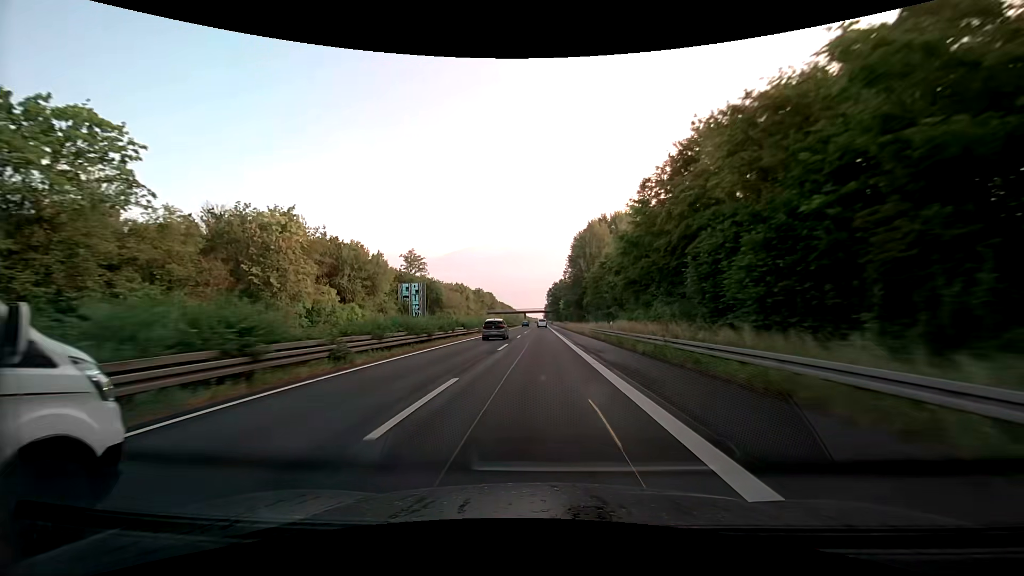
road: trunk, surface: asphalt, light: Day
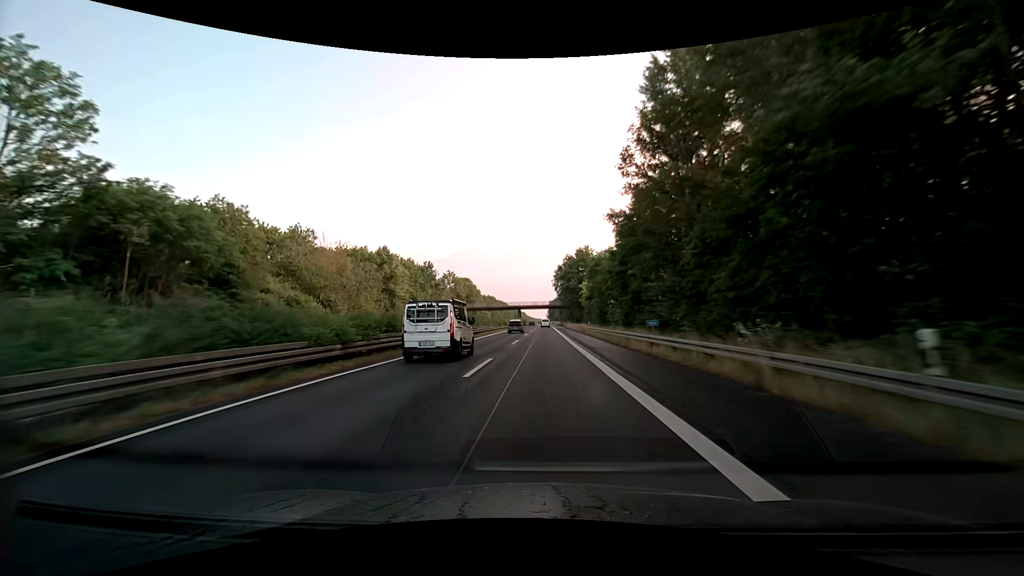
(-0.6, +83.7) m; -1°
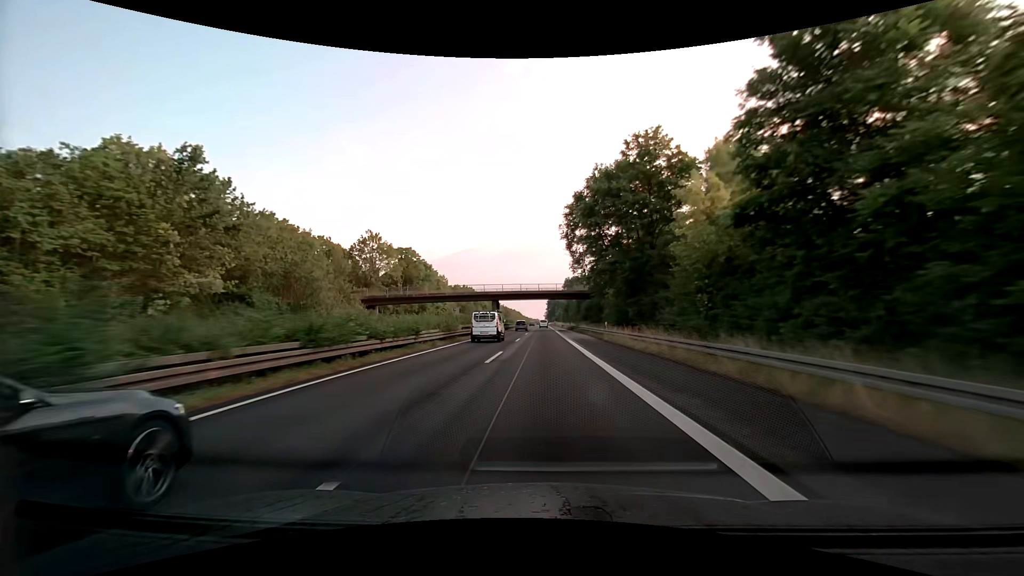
(+0.1, +67.9) m; 0°
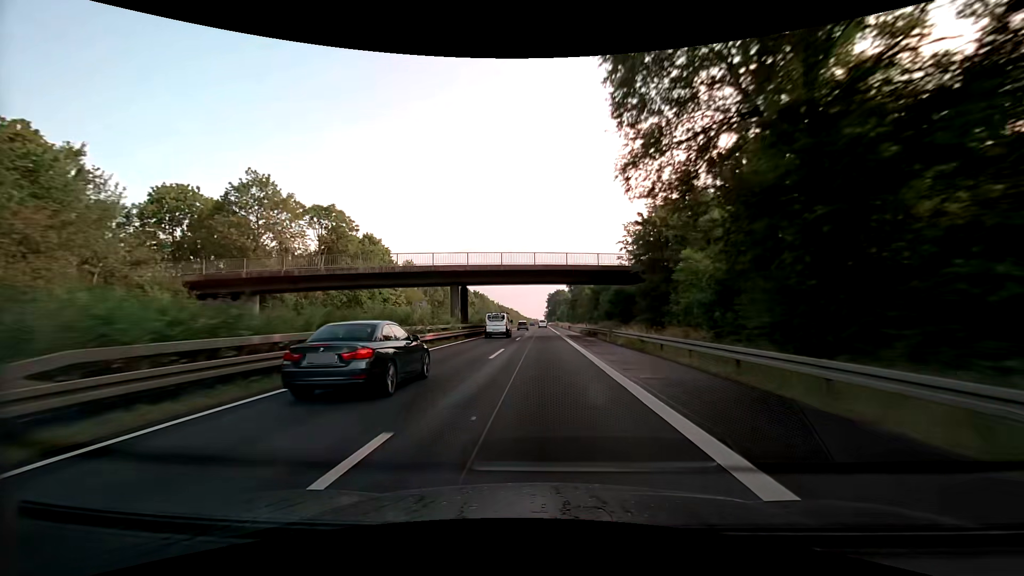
(+0.1, +34.2) m; 0°
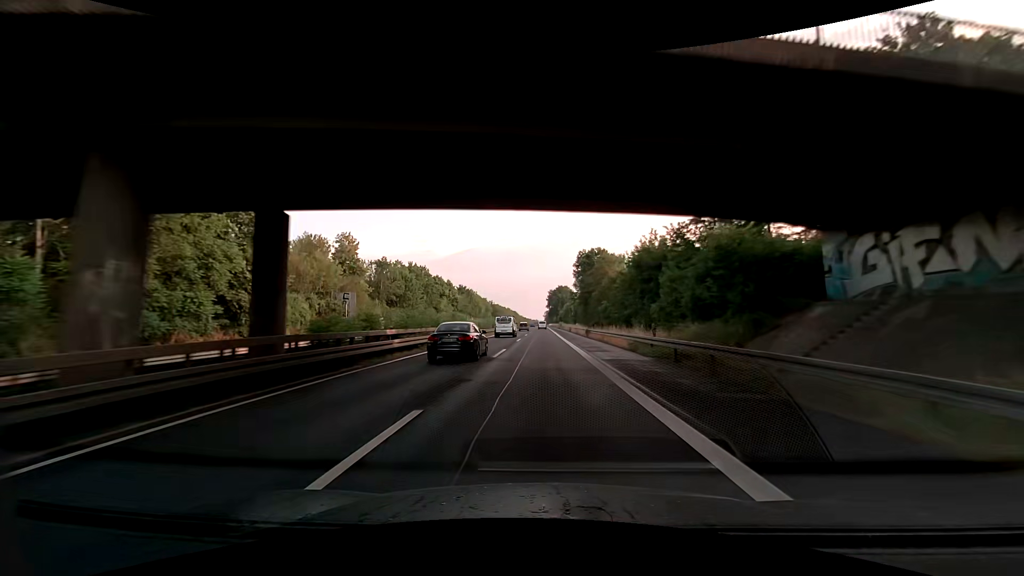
(0.0, +34.3) m; 0°
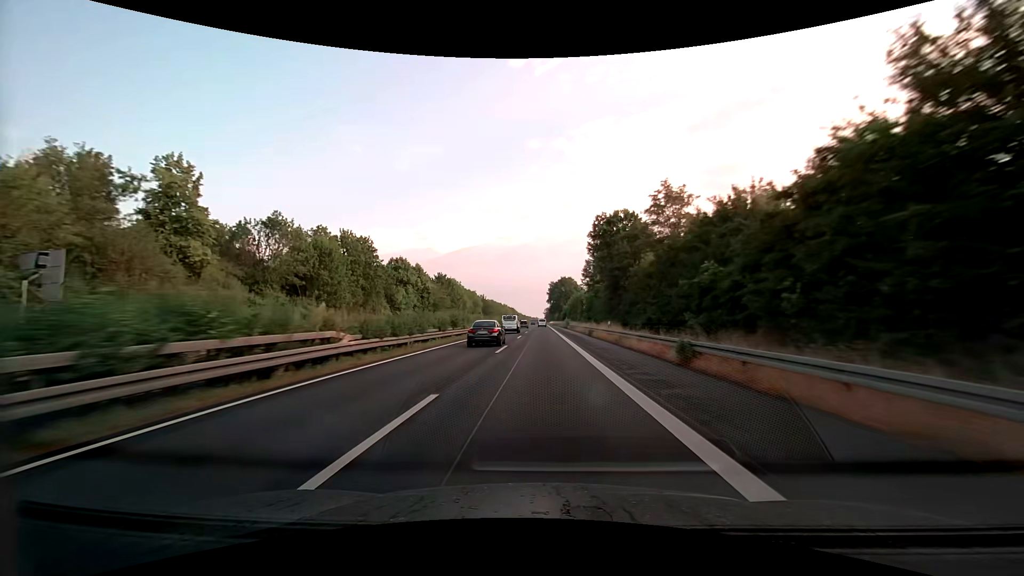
(+0.2, +34.5) m; +1°
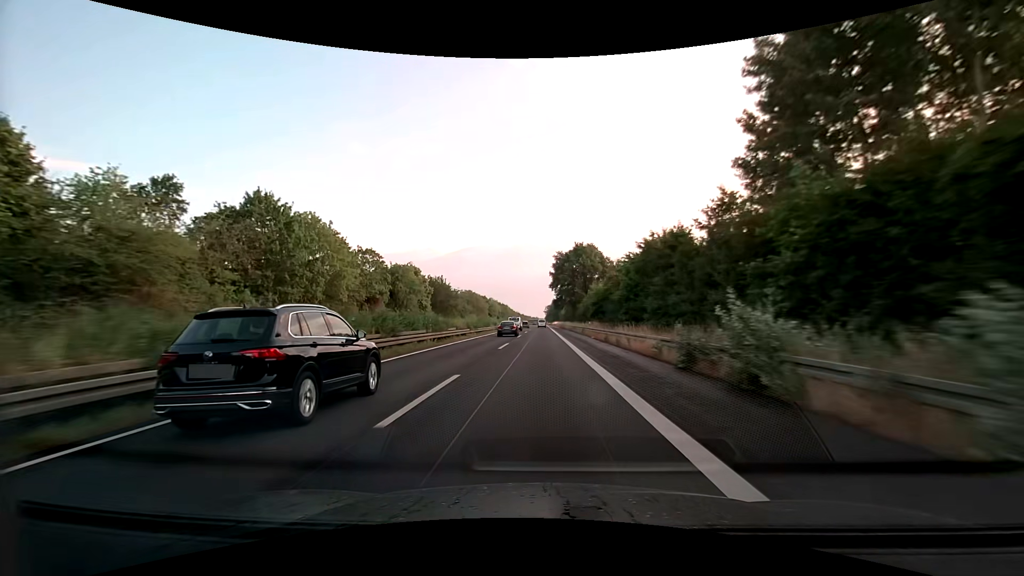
(-0.2, +86.6) m; 0°
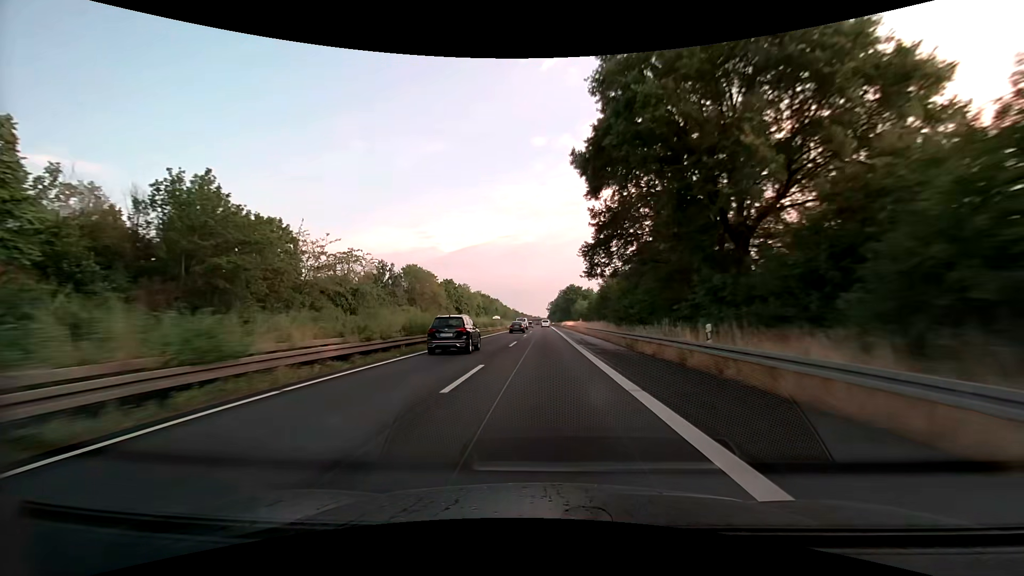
(-0.2, +87.1) m; 0°
